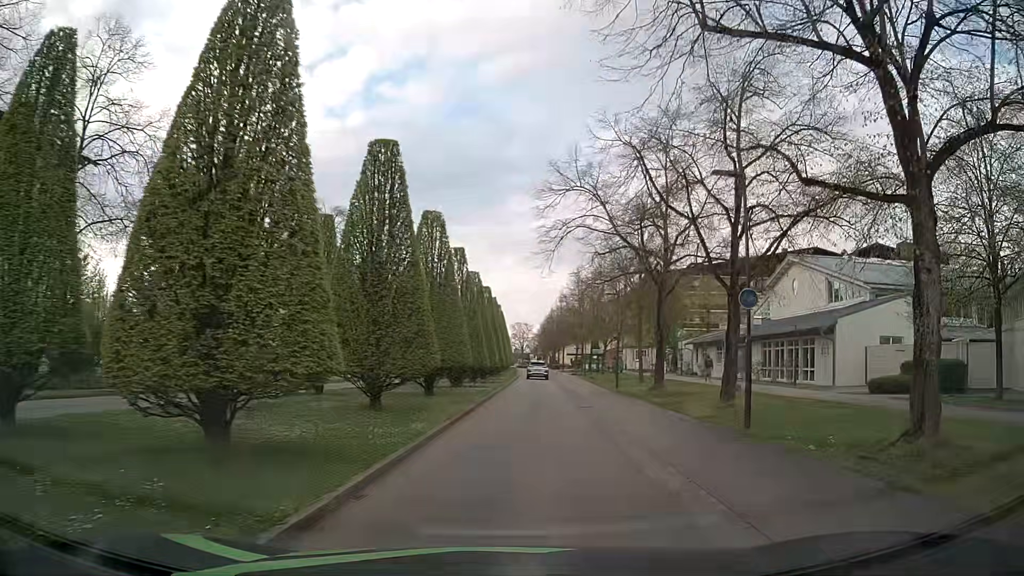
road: residential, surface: asphalt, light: Day
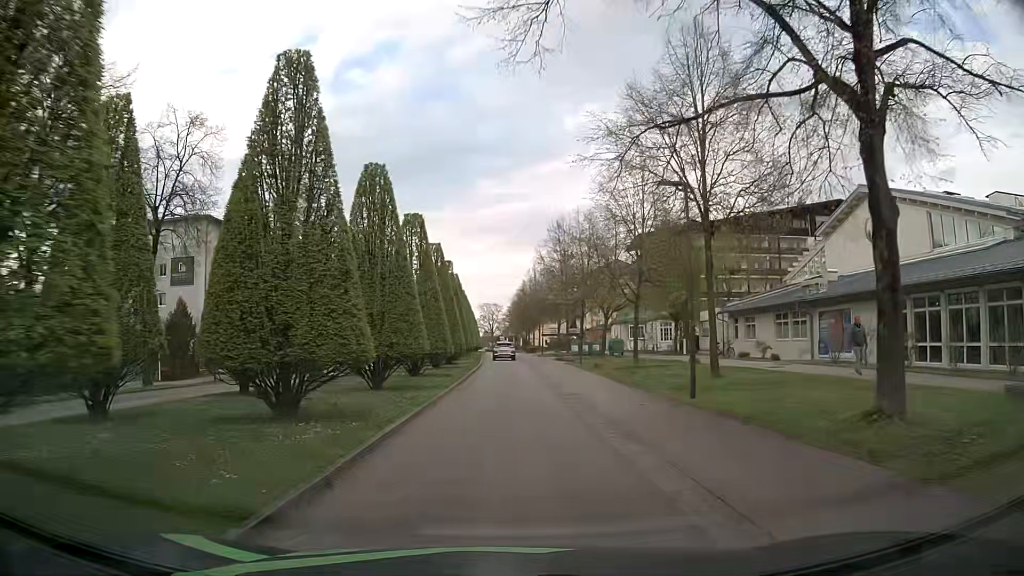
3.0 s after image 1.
(+1.3, +20.6) m; +4°
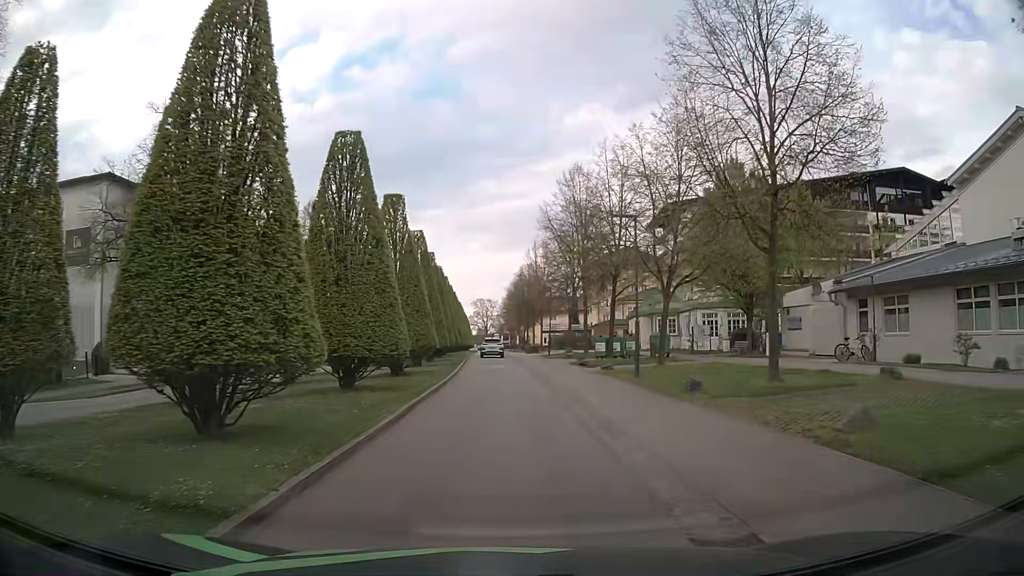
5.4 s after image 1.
(-0.1, +18.6) m; 0°
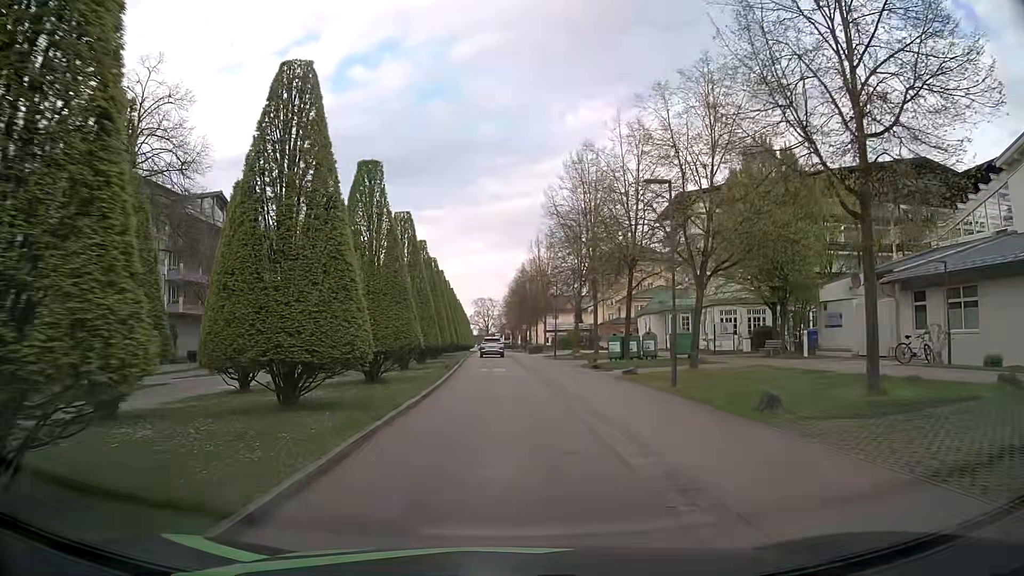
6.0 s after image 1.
(0.0, +4.6) m; 0°
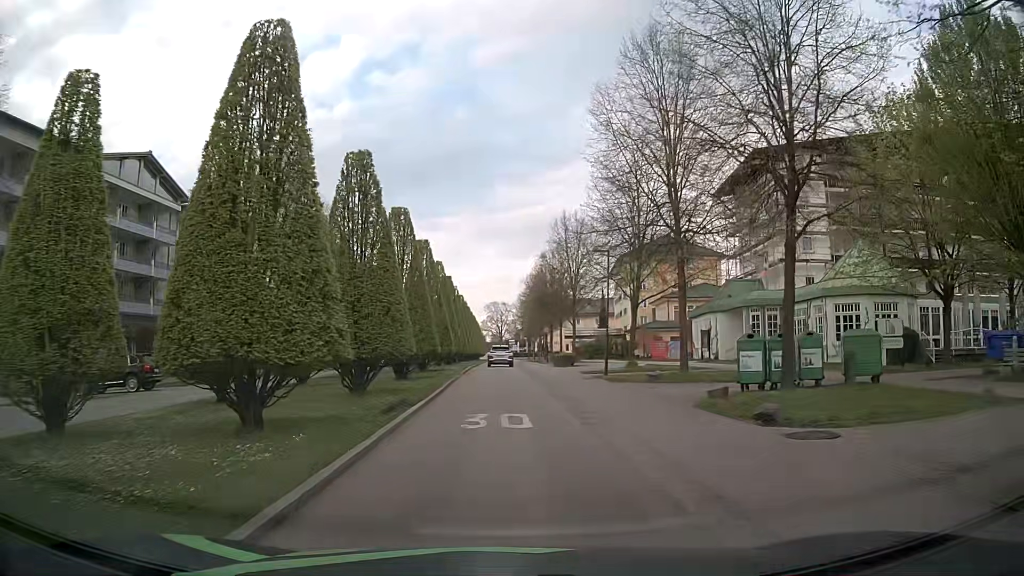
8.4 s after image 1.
(-0.2, +18.0) m; -2°
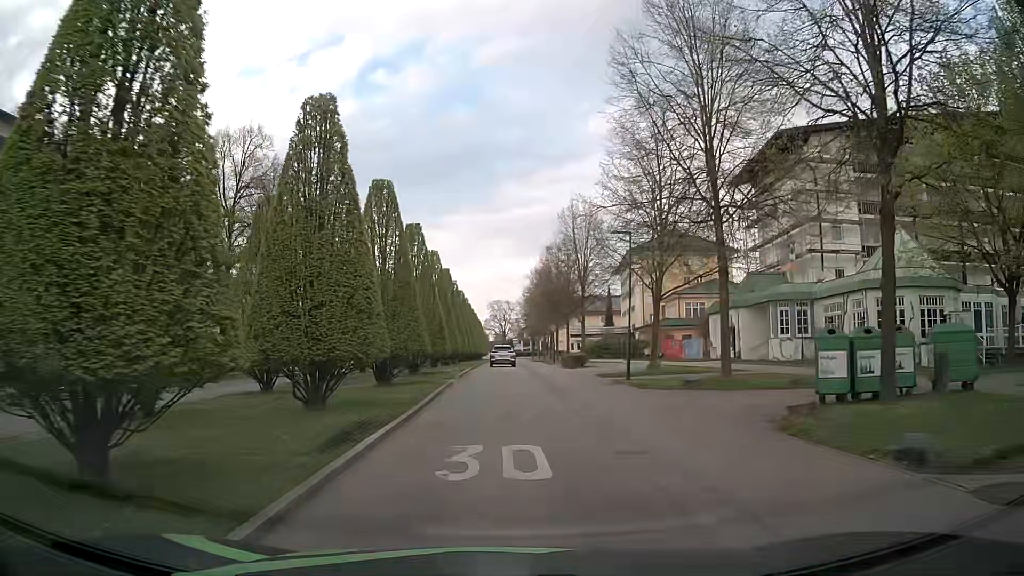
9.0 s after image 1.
(0.0, +4.3) m; +1°
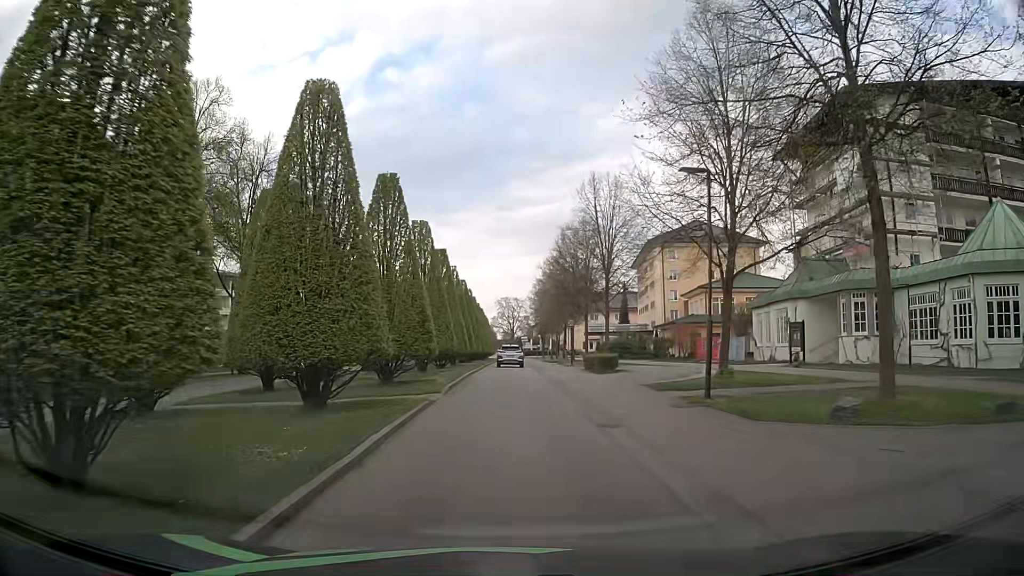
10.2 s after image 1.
(-0.1, +8.5) m; -2°
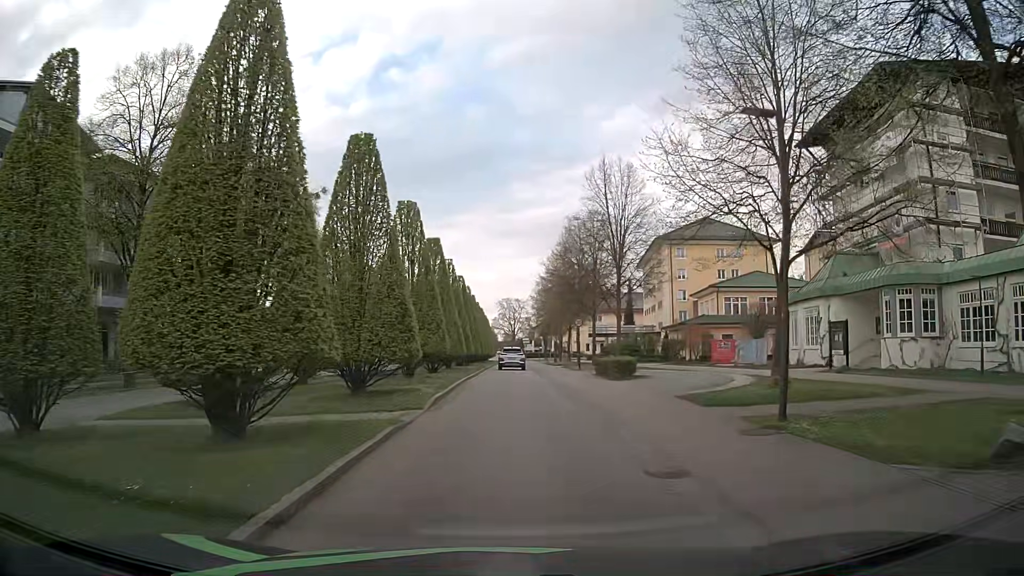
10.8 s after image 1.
(0.0, +4.2) m; 0°
(0, +10) (0, +20) (0, +30) (0, +40) (0, +50) (0, +60) (0, +70) (0, +80) (0, +90) (+1, +100) m
